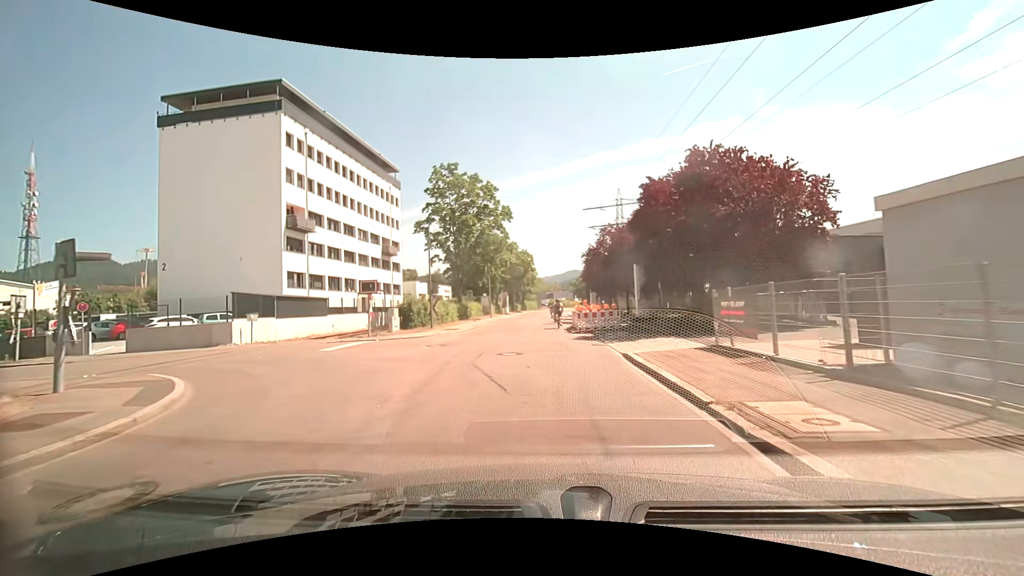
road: unclassified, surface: asphalt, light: Day
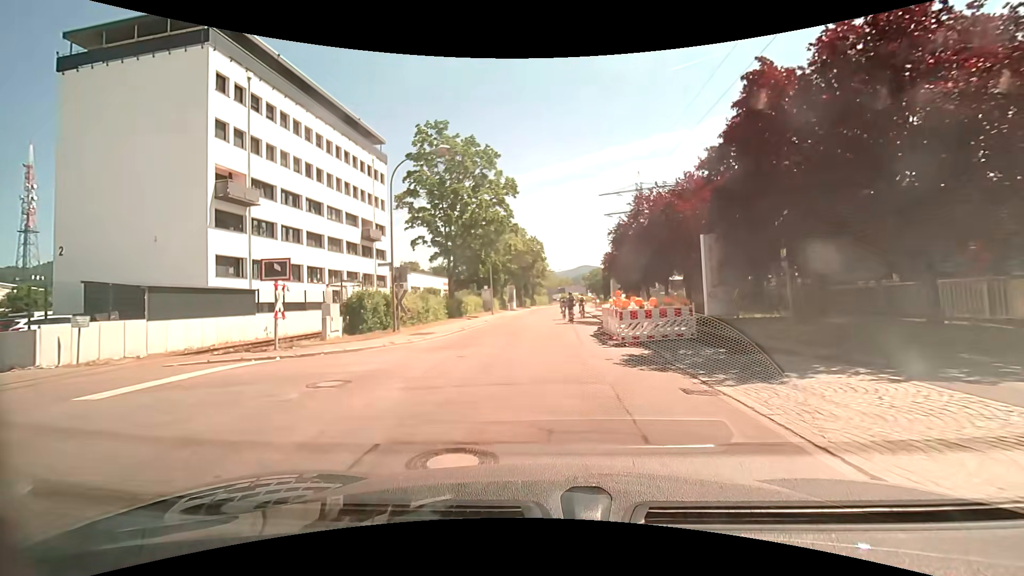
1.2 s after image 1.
(-0.1, +10.4) m; -1°
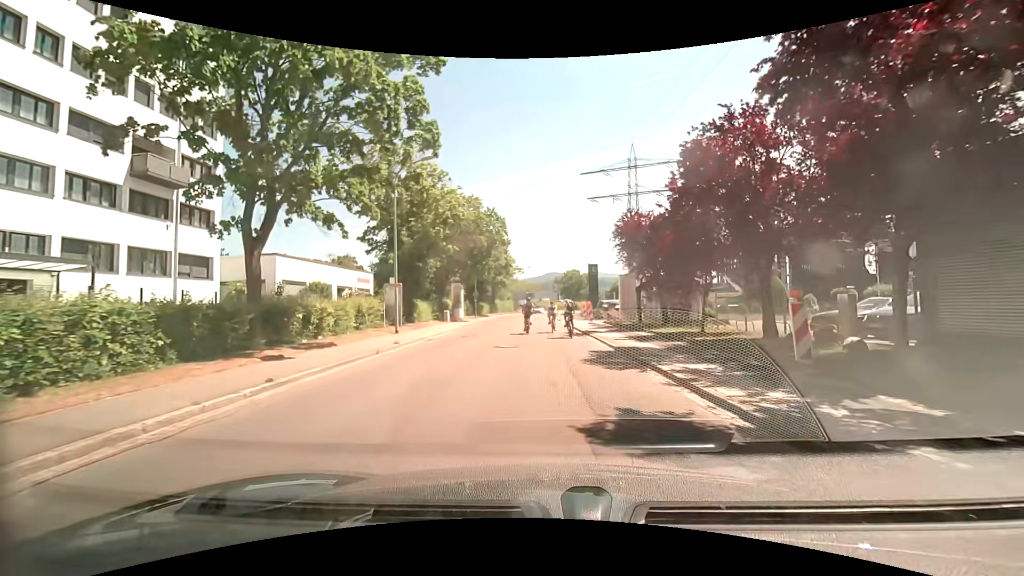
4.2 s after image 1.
(+0.6, +24.9) m; +4°
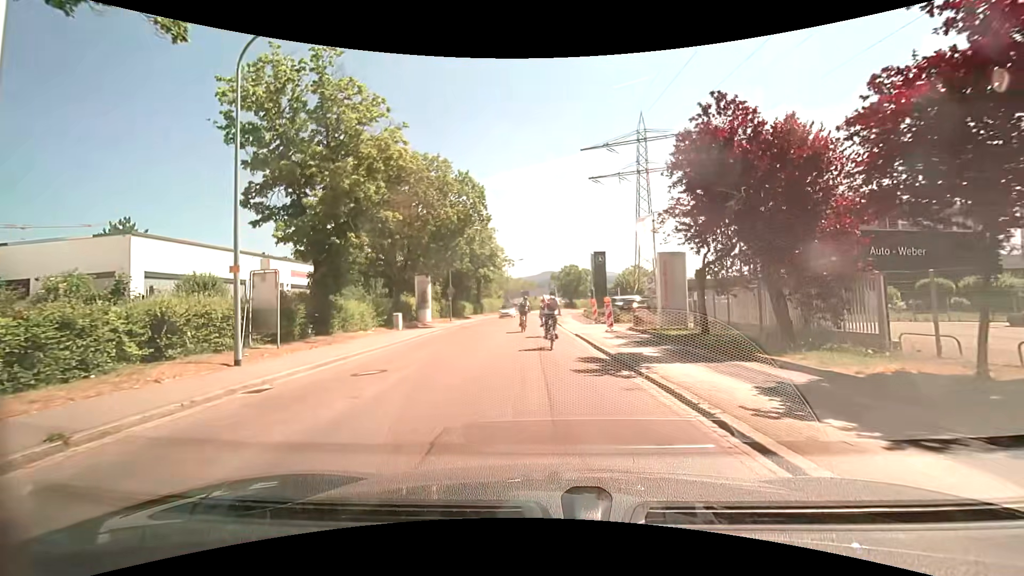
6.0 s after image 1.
(+0.1, +12.7) m; +2°
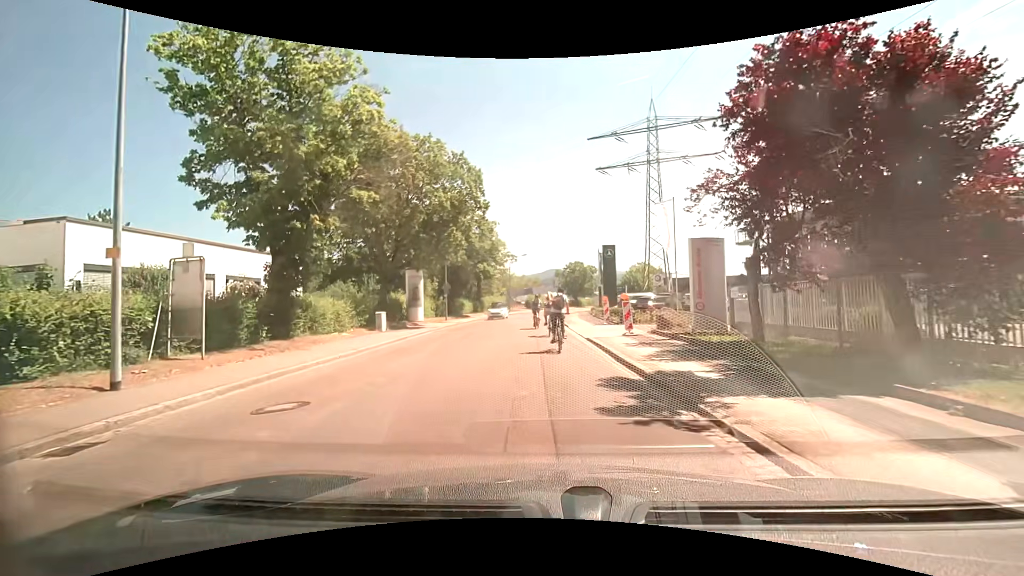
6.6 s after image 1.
(-0.1, +3.8) m; -2°
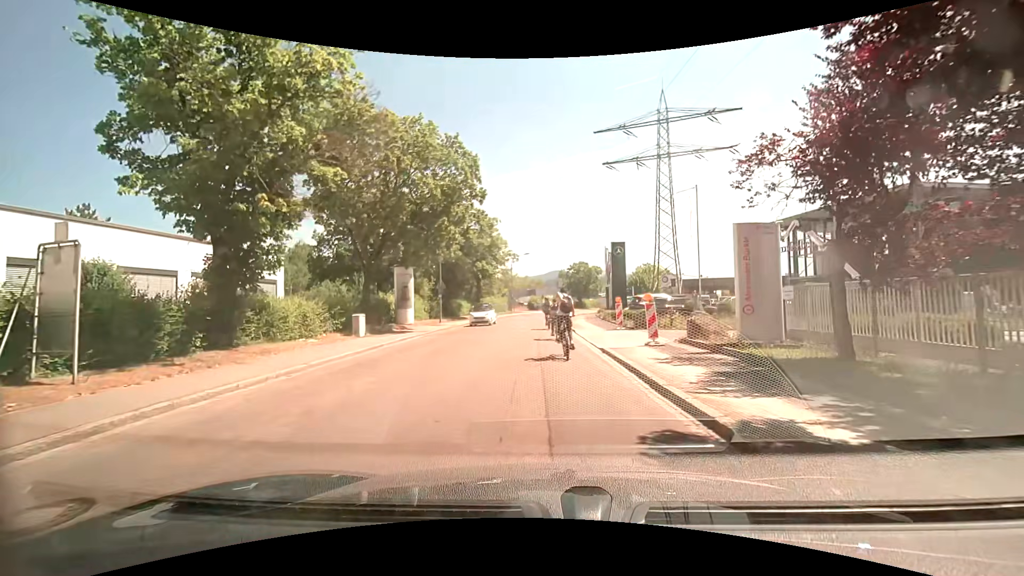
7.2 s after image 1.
(0.0, +3.5) m; +1°
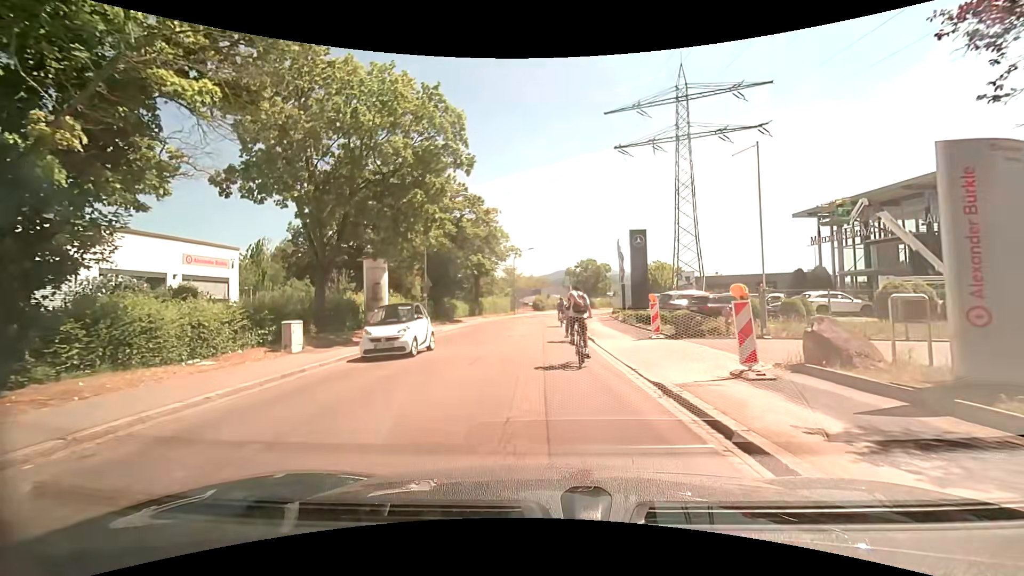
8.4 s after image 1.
(-0.1, +6.4) m; -1°
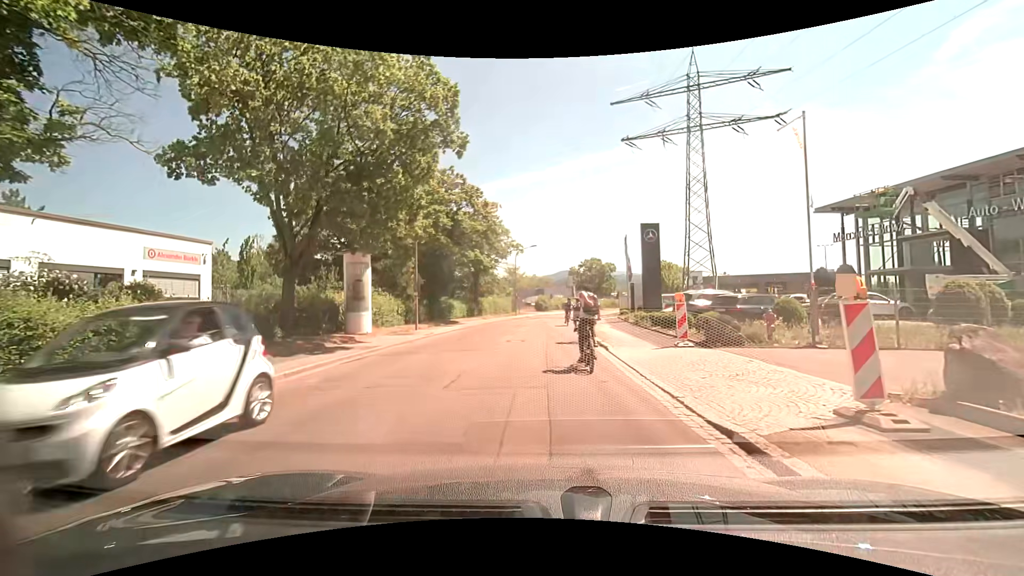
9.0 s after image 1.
(0.0, +2.9) m; -2°
